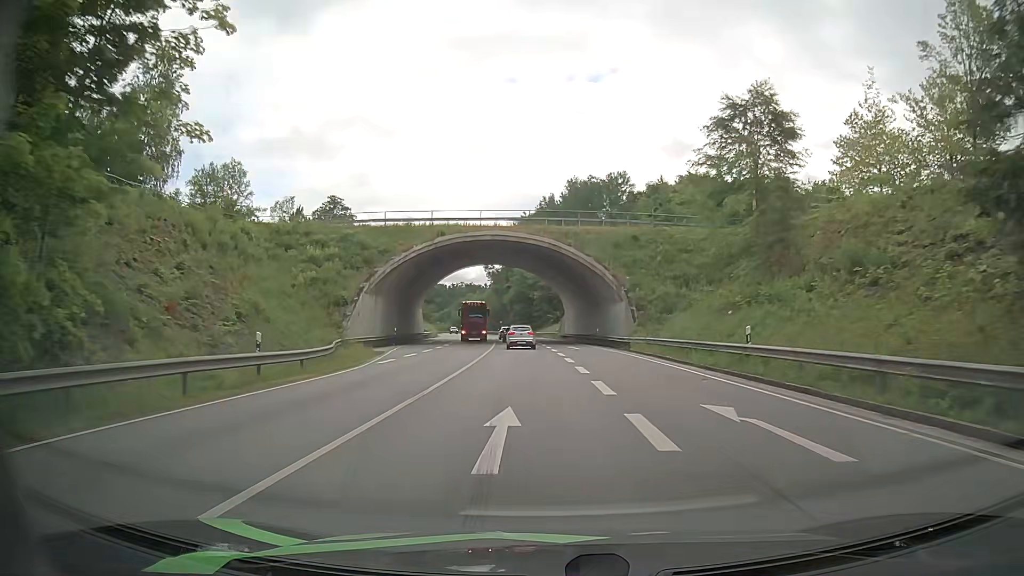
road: primary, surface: asphalt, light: Day
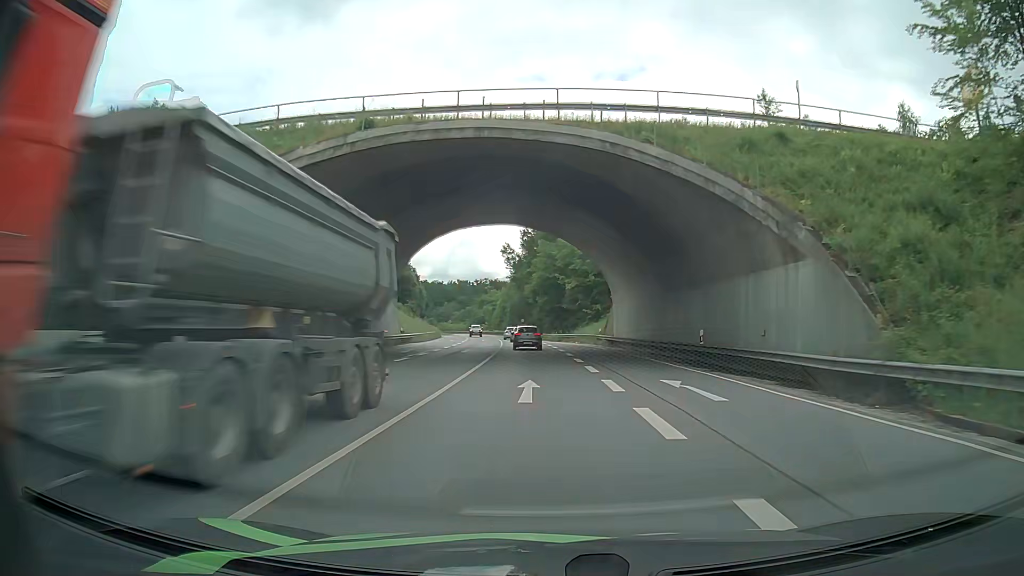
(-0.8, +29.1) m; -3°
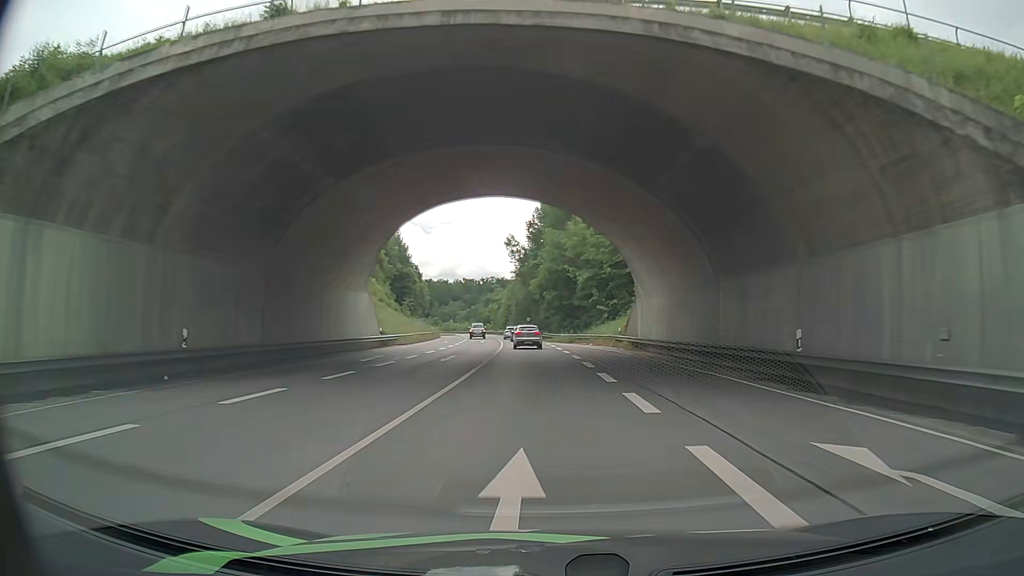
(-0.1, +9.8) m; -1°
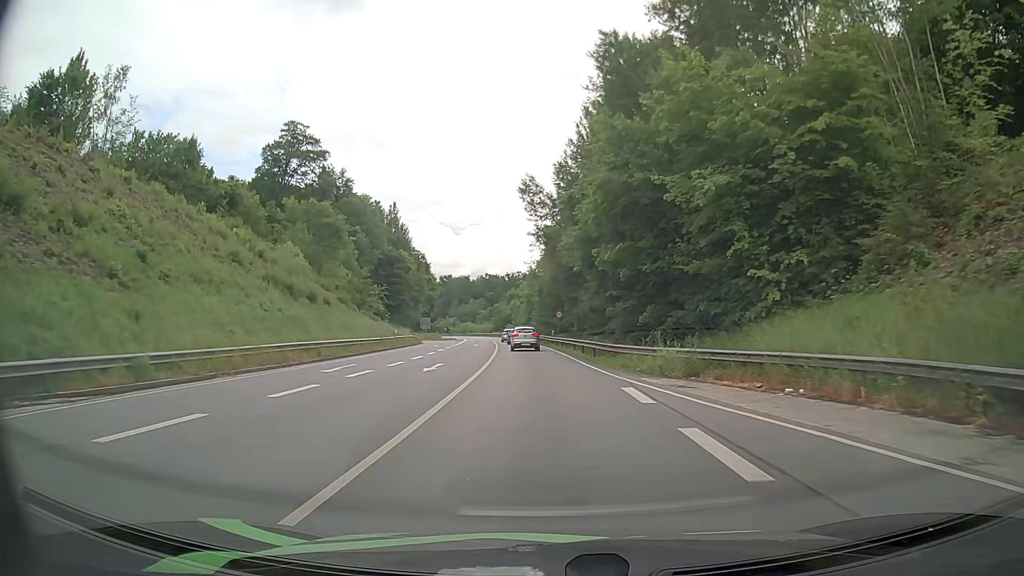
(-1.3, +40.7) m; -2°
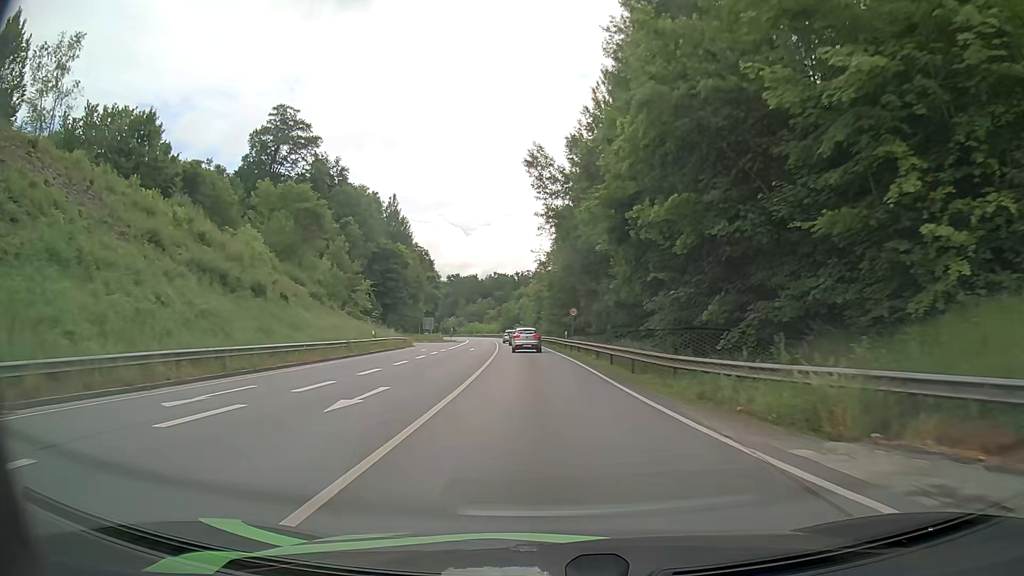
(-0.1, +10.6) m; -2°
(0, +10) (0, +20) (-1, +30) (-1, +40) (-2, +50) (-3, +60) (-3, +70) (-4, +80) (-5, +90) (-6, +100) m
